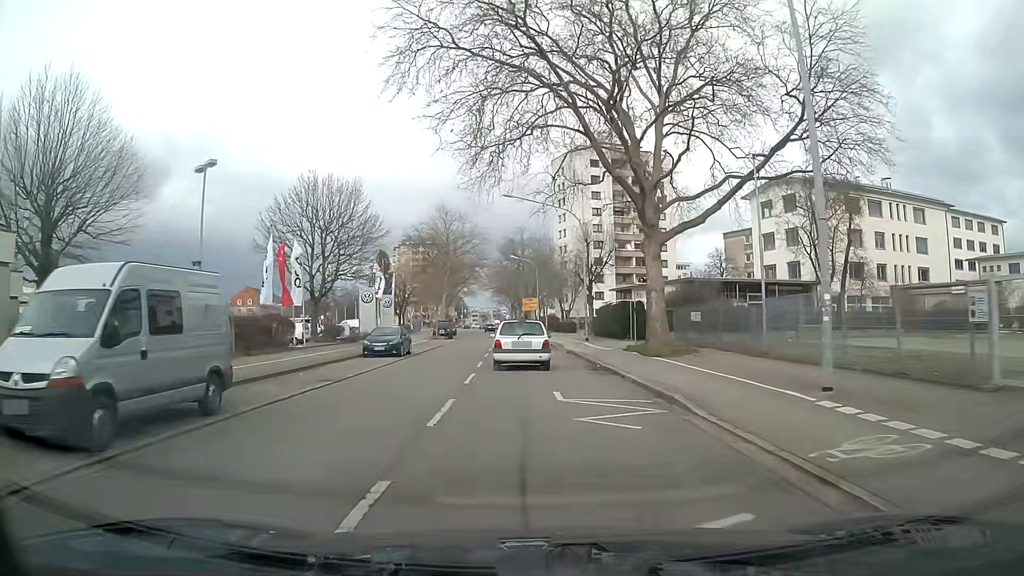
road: tertiary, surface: asphalt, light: Day
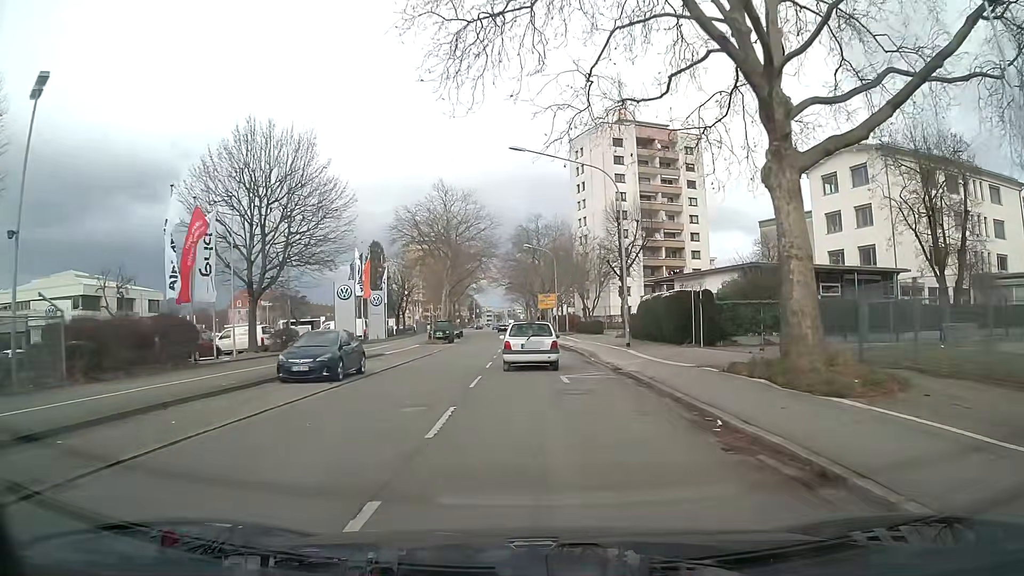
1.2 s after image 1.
(-0.2, +12.7) m; -1°
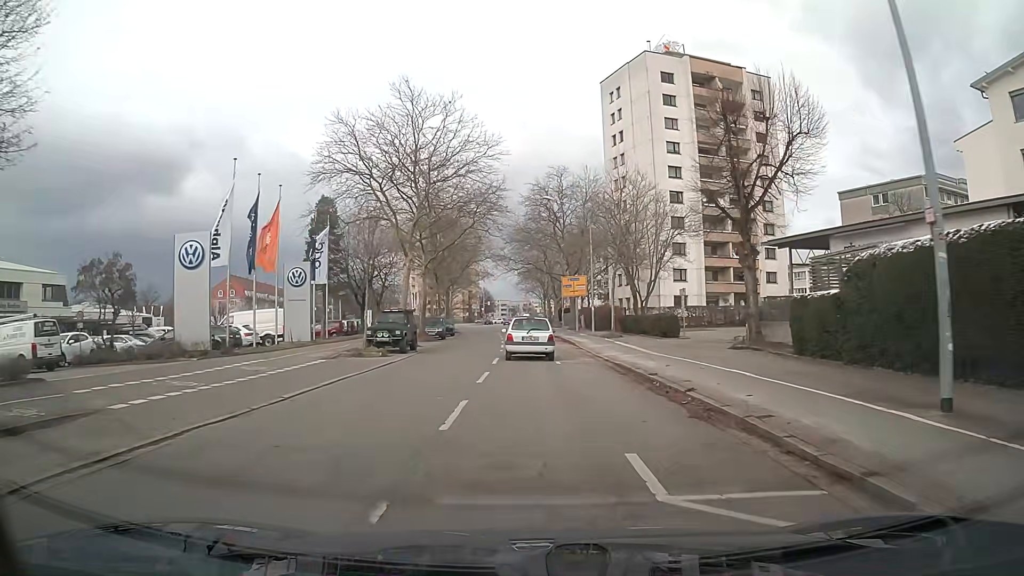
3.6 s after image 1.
(-0.4, +25.9) m; -1°
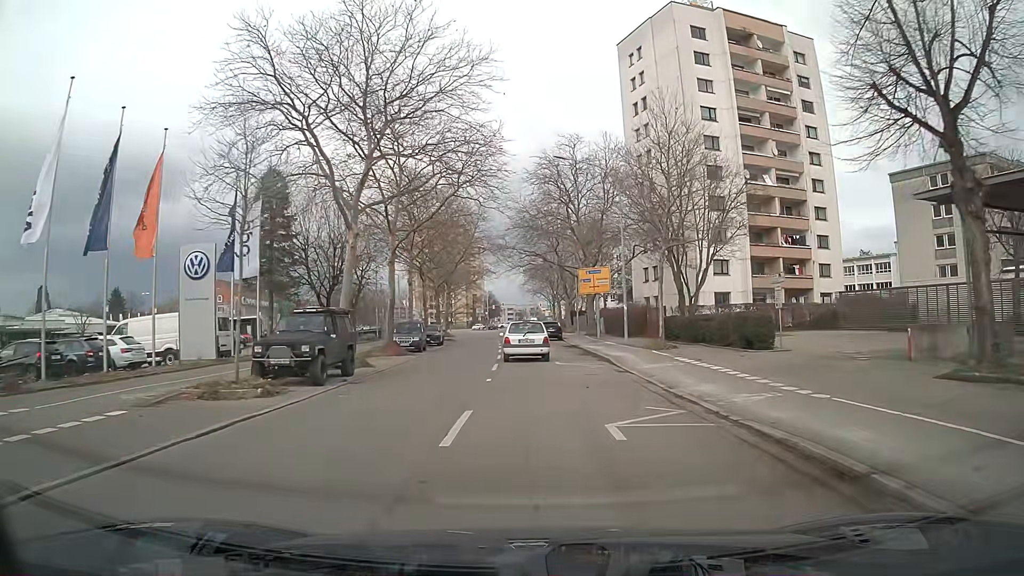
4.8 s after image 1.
(-0.1, +13.1) m; 0°
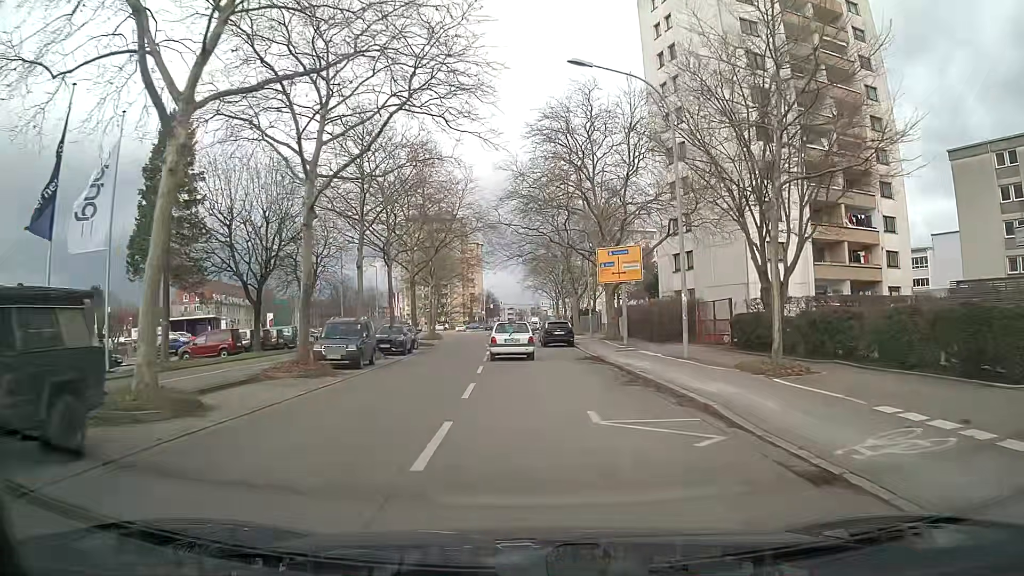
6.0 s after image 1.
(0.0, +13.1) m; 0°
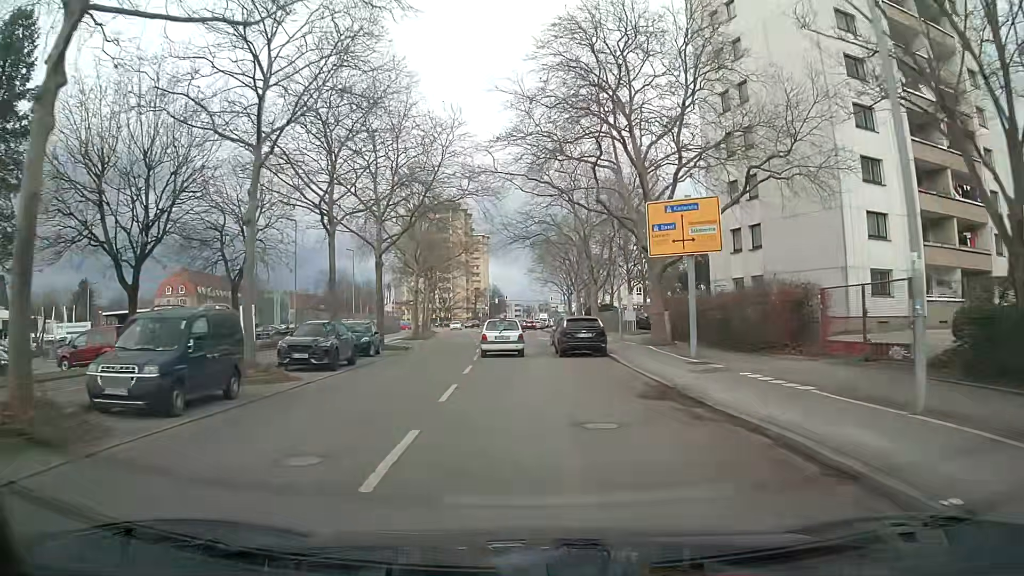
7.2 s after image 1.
(-0.1, +13.1) m; -1°
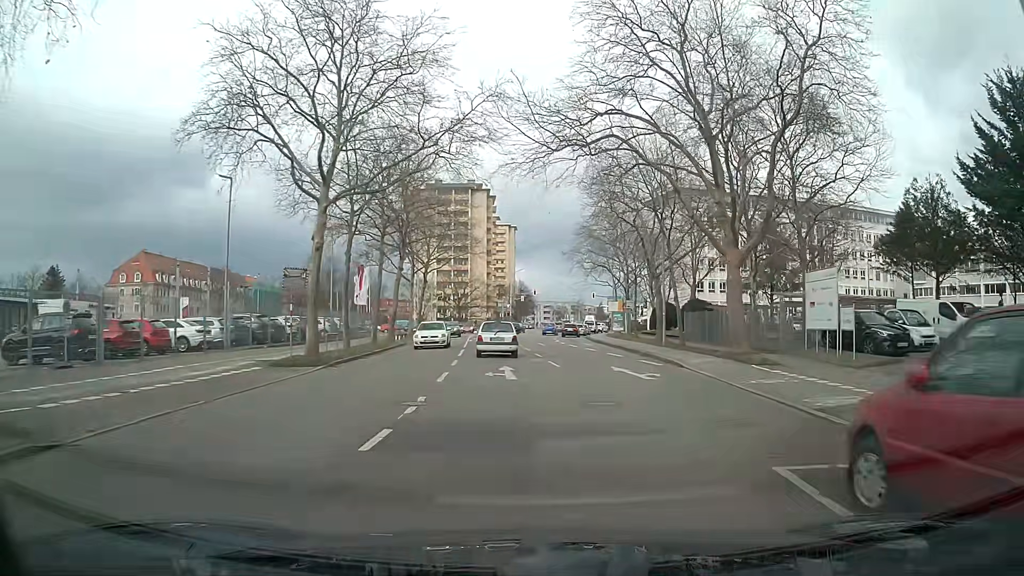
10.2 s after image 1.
(-1.1, +32.3) m; -1°
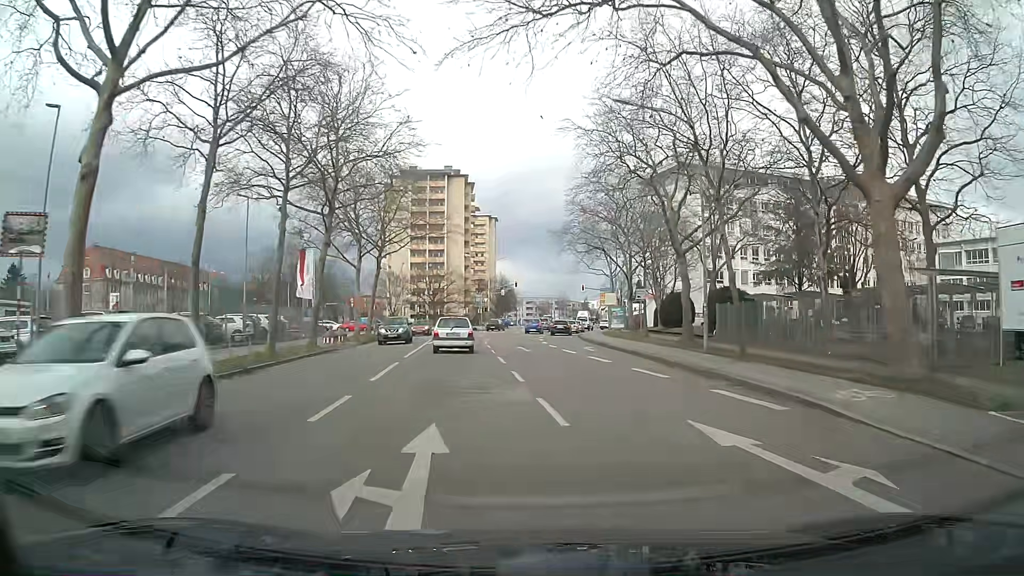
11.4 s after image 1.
(+0.1, +12.6) m; +1°
(0, +10) (0, +20) (-1, +30) (-1, +40) (-2, +50) (-1, +60) (0, +70) (+2, +80) (+3, +90) (+5, +99) m
